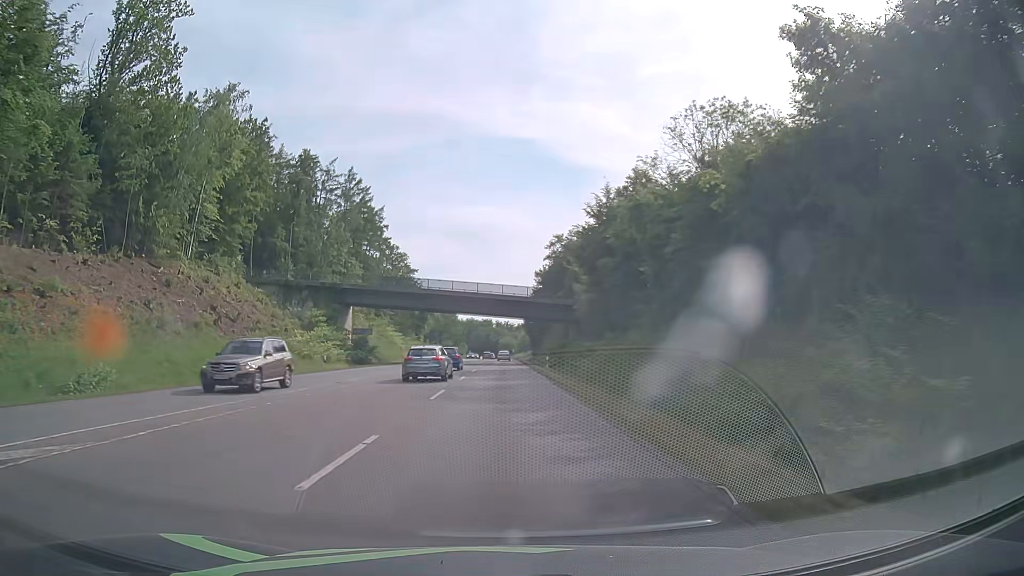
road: secondary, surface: asphalt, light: Day
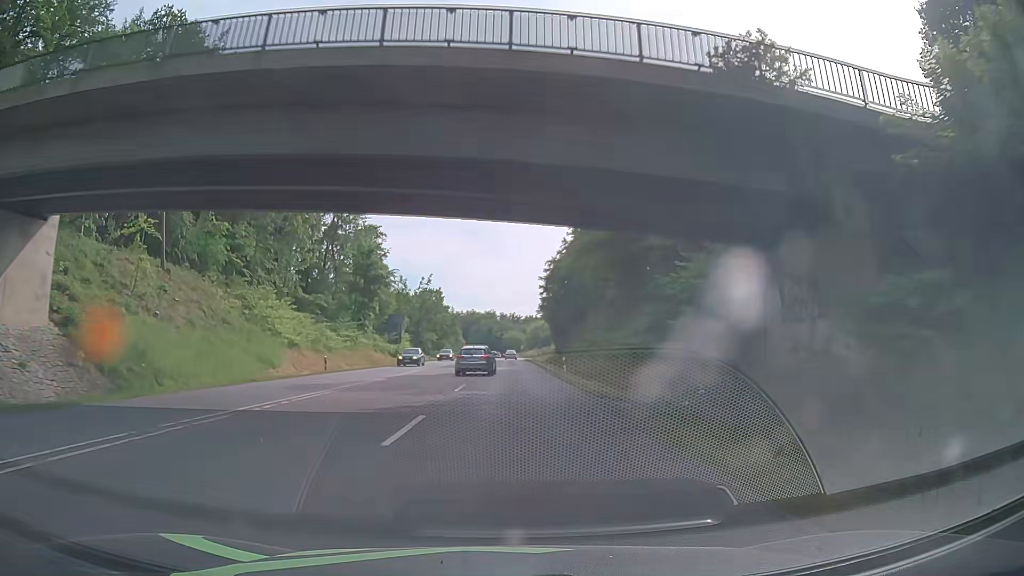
(-0.1, +55.0) m; 0°
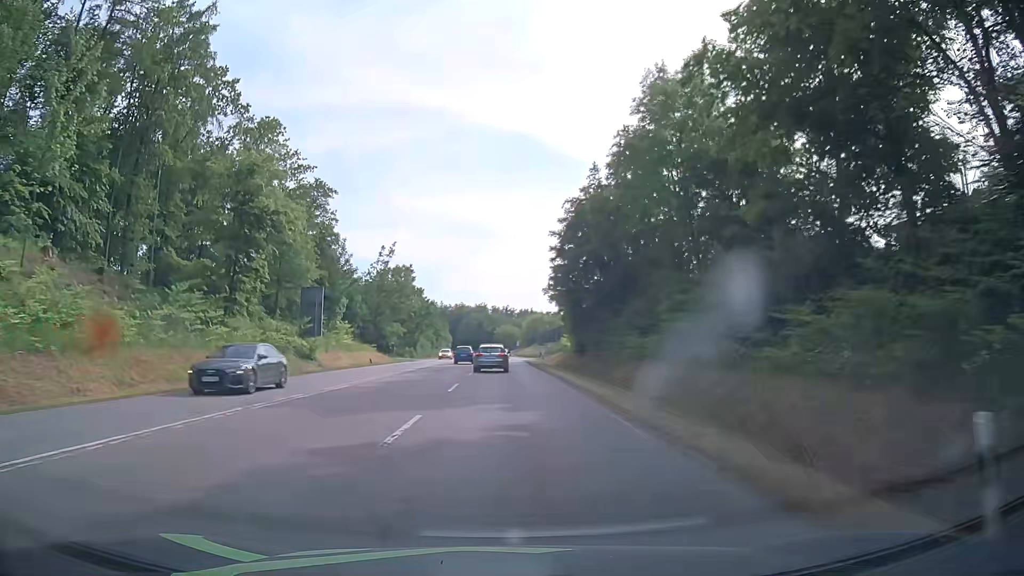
(+0.2, +34.8) m; +1°
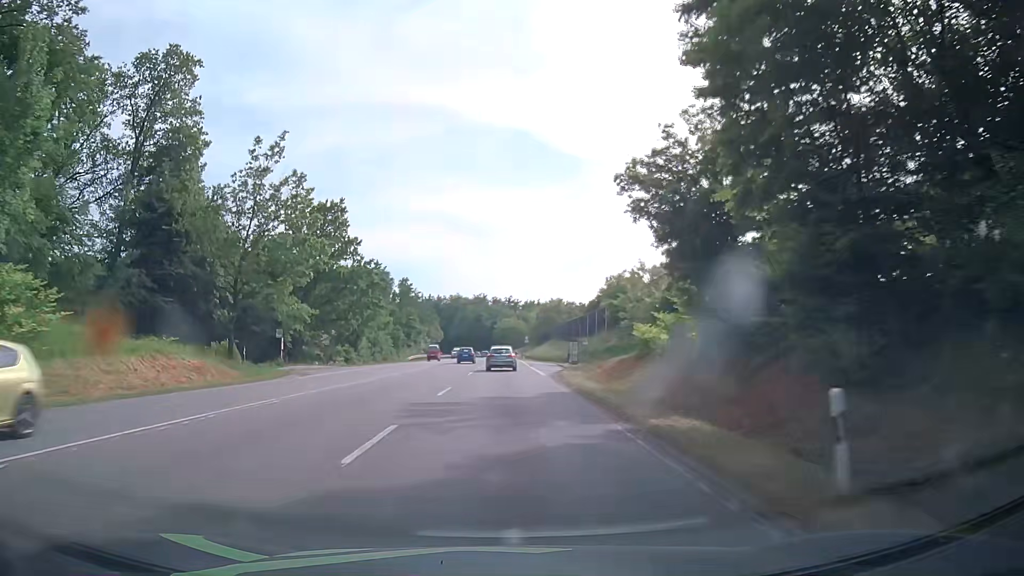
(0.0, +47.8) m; 0°
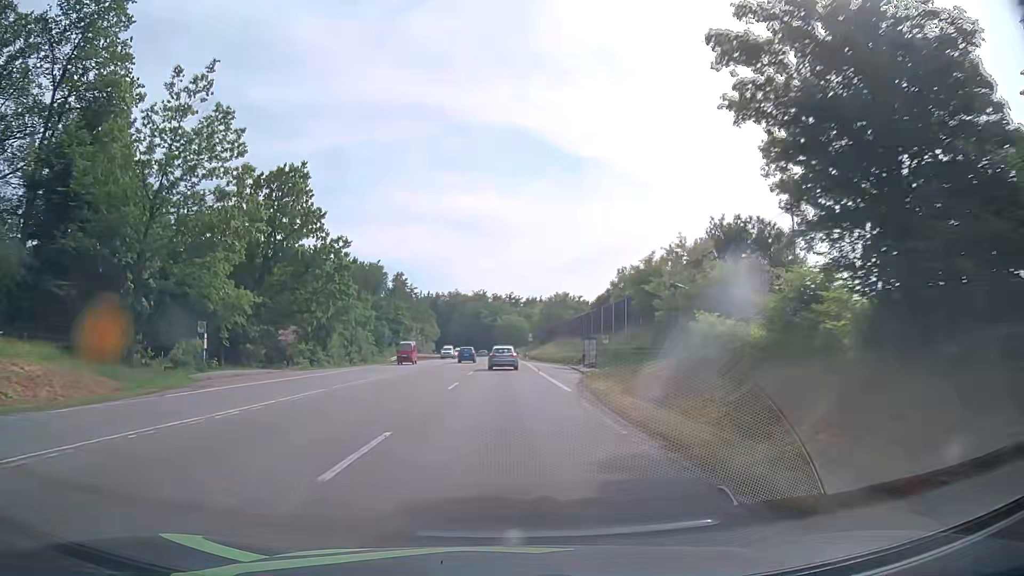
(0.0, +12.4) m; 0°
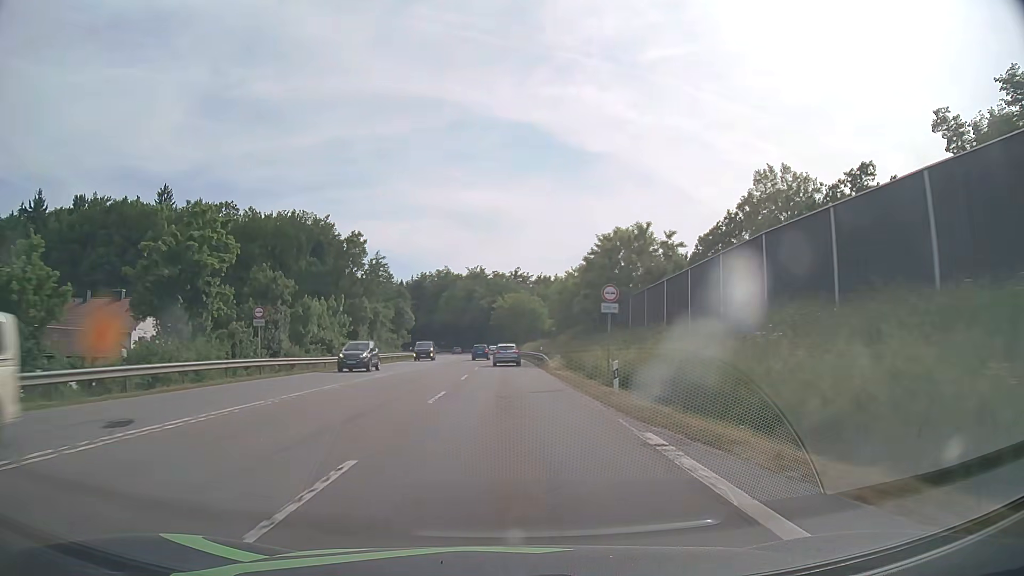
(-0.1, +65.1) m; 0°
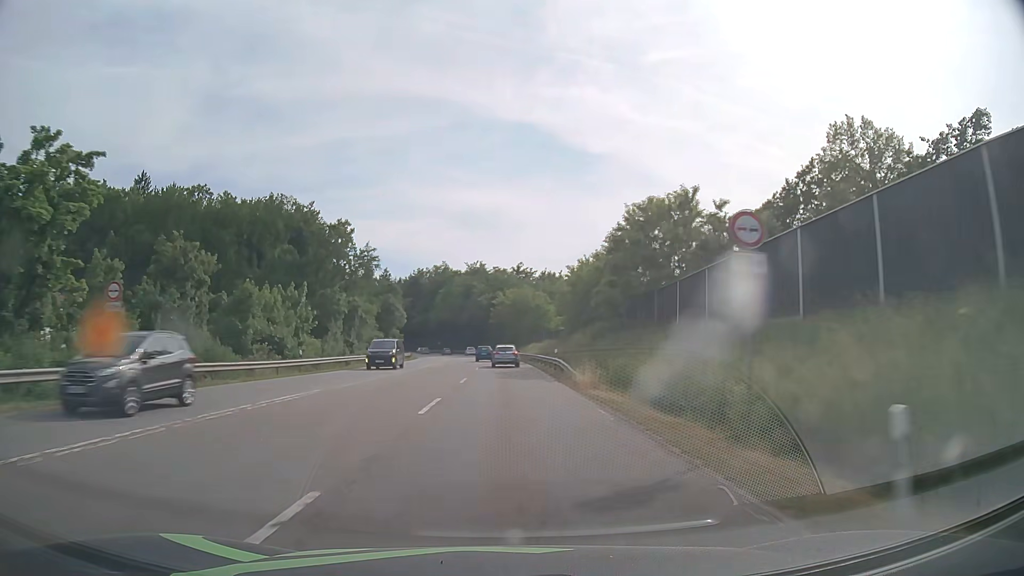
(0.0, +13.5) m; 0°
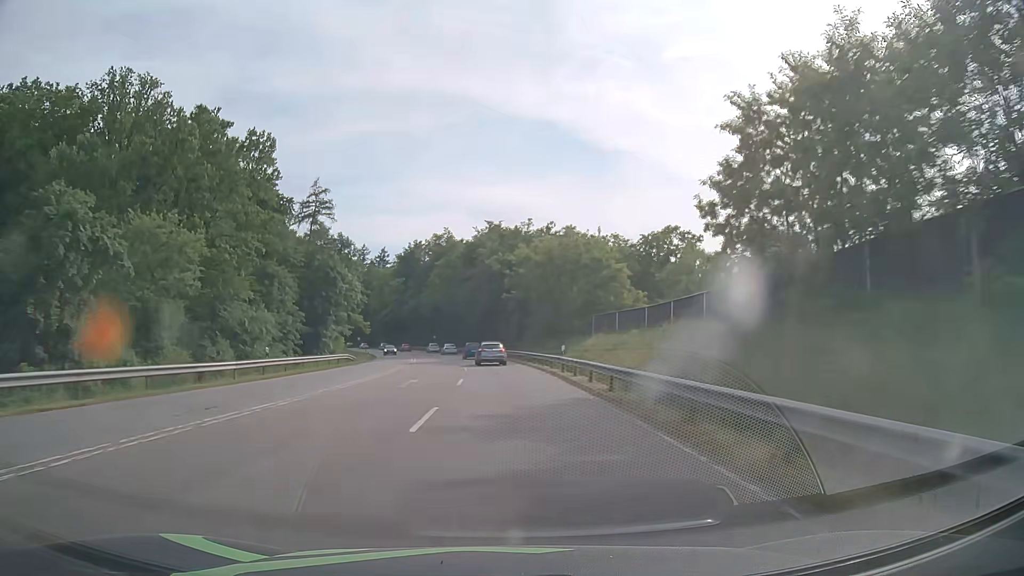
(-0.6, +54.0) m; -2°
(0, +10) (0, +20) (-1, +30) (-1, +40) (-2, +50) (-3, +60) (-4, +70) (-6, +80) (-8, +90) (-10, +99) m
